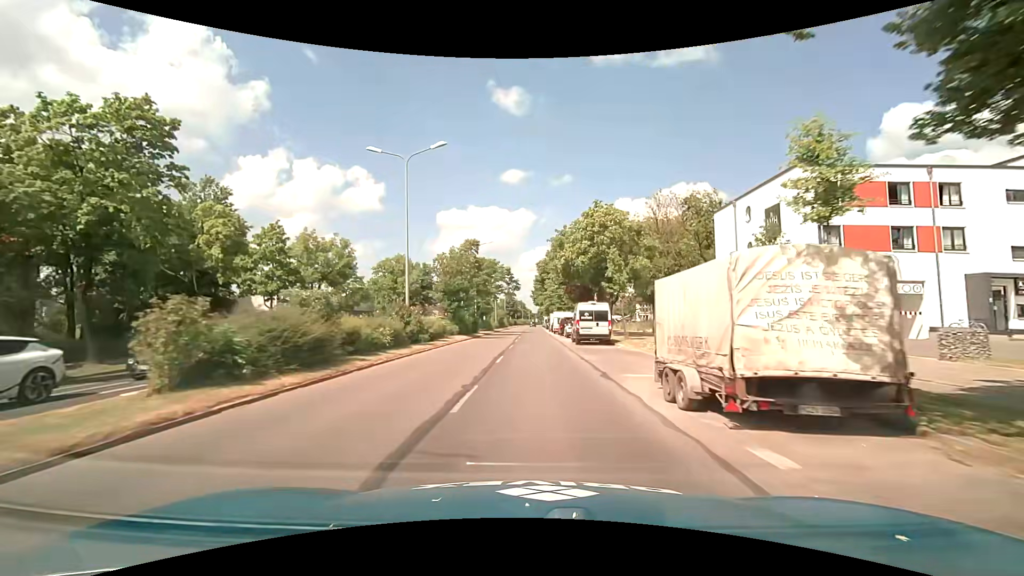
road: primary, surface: asphalt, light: Day
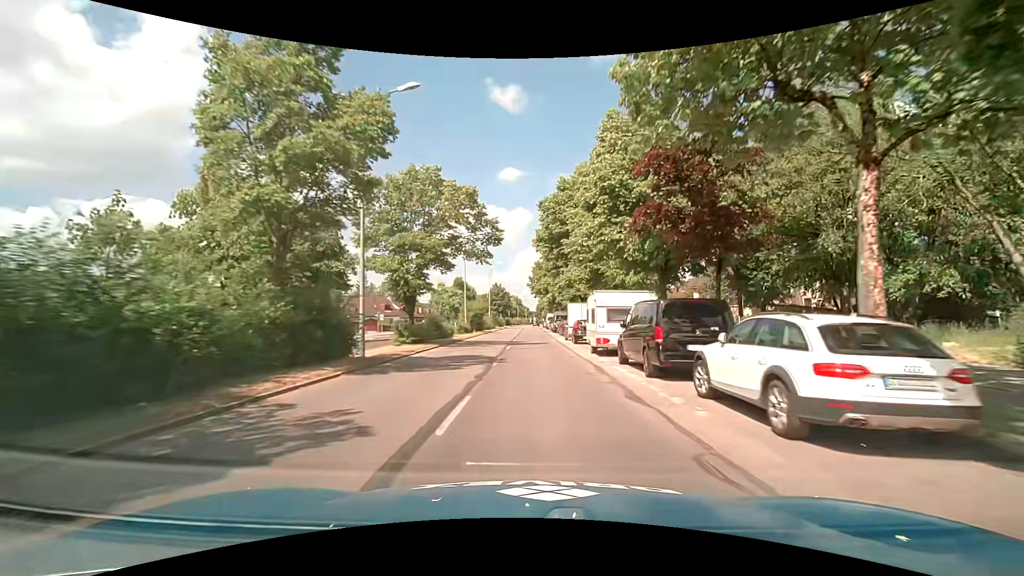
(+0.3, +37.5) m; 0°
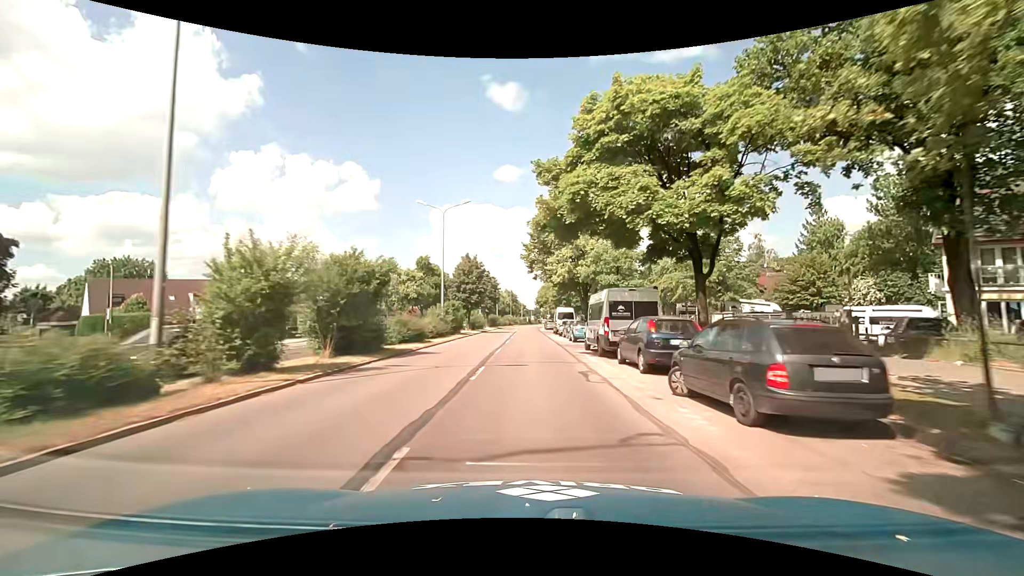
(+0.4, +39.6) m; 0°
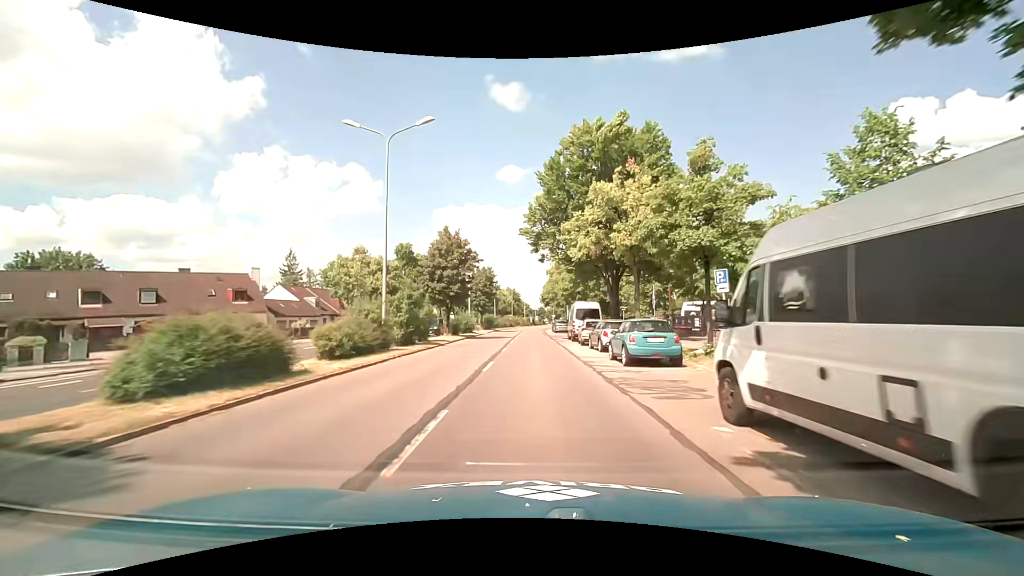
(0.0, +15.8) m; 0°
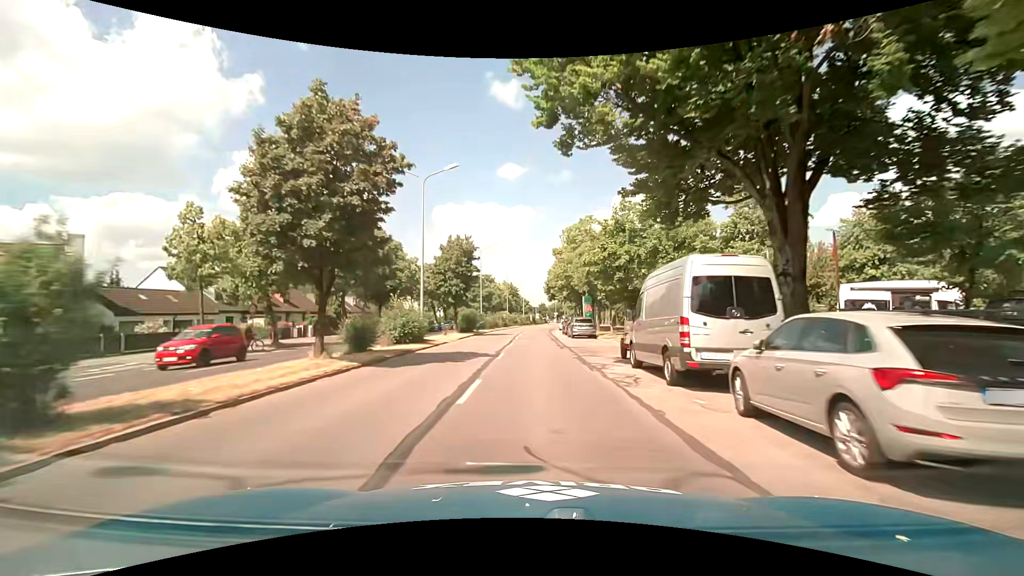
(-0.1, +23.2) m; 0°
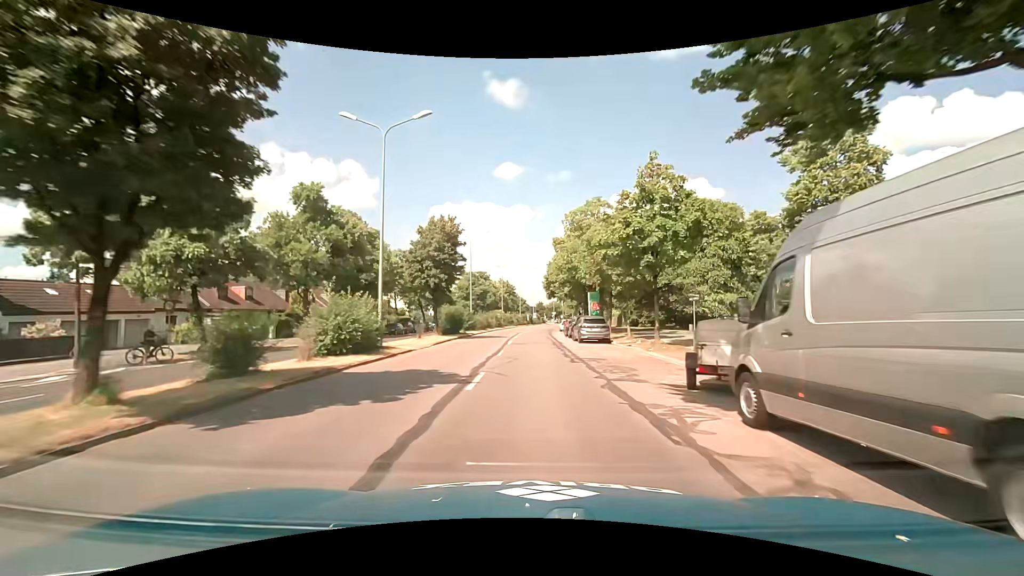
(0.0, +7.6) m; 0°
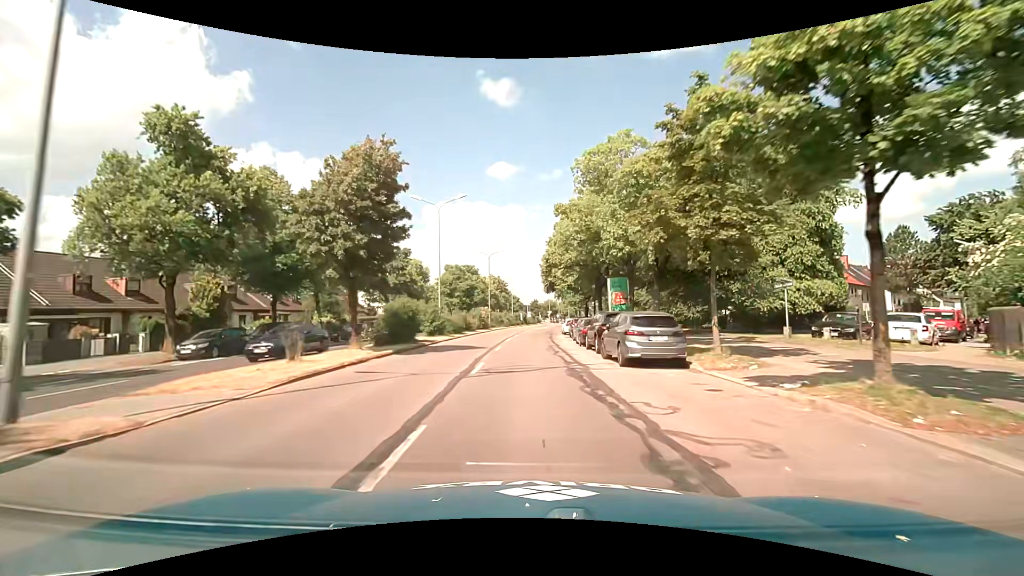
(+0.1, +15.0) m; +1°
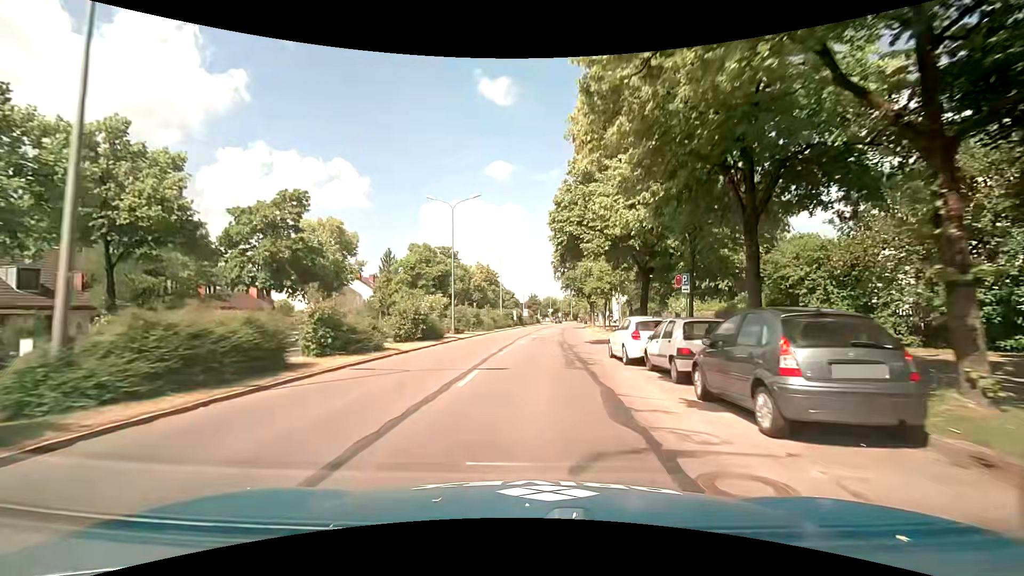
(+0.2, +29.4) m; 0°
(0, +10) (0, +20) (+1, +30) (+1, +40) (+2, +50) (+3, +60) (+5, +70) (+6, +80) (+7, +90) (+8, +100) m
